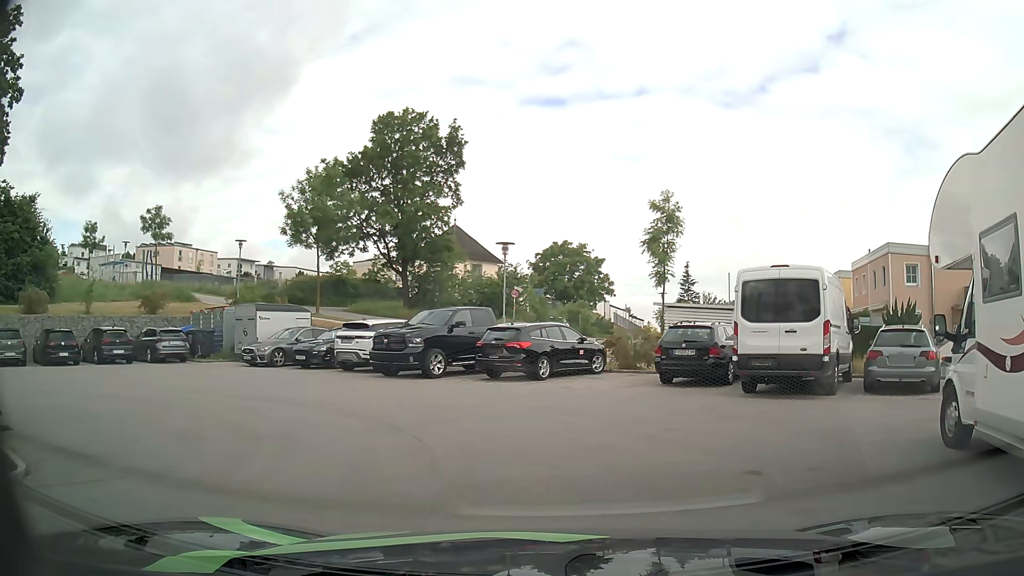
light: Day
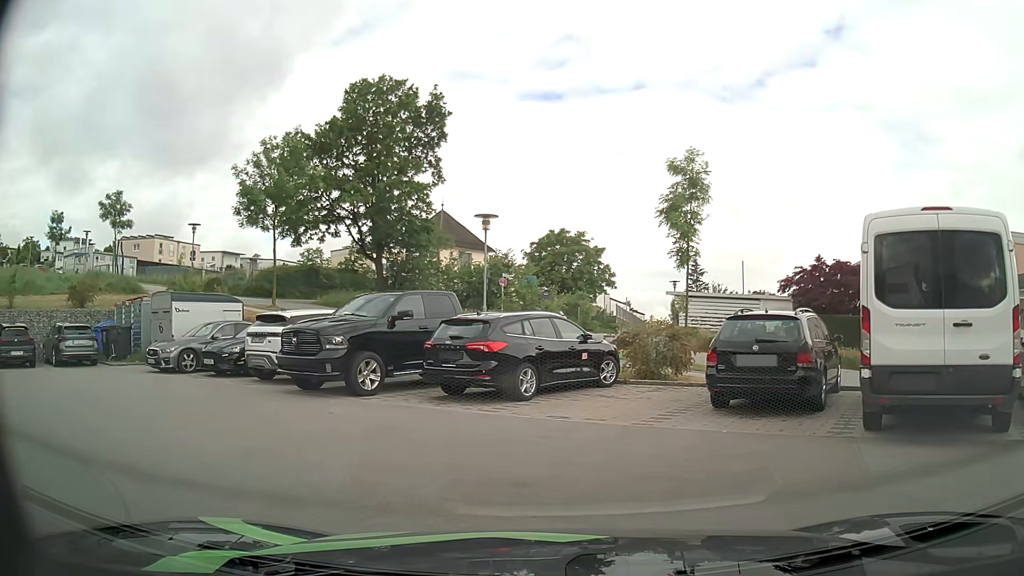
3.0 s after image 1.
(+0.1, +6.2) m; -2°
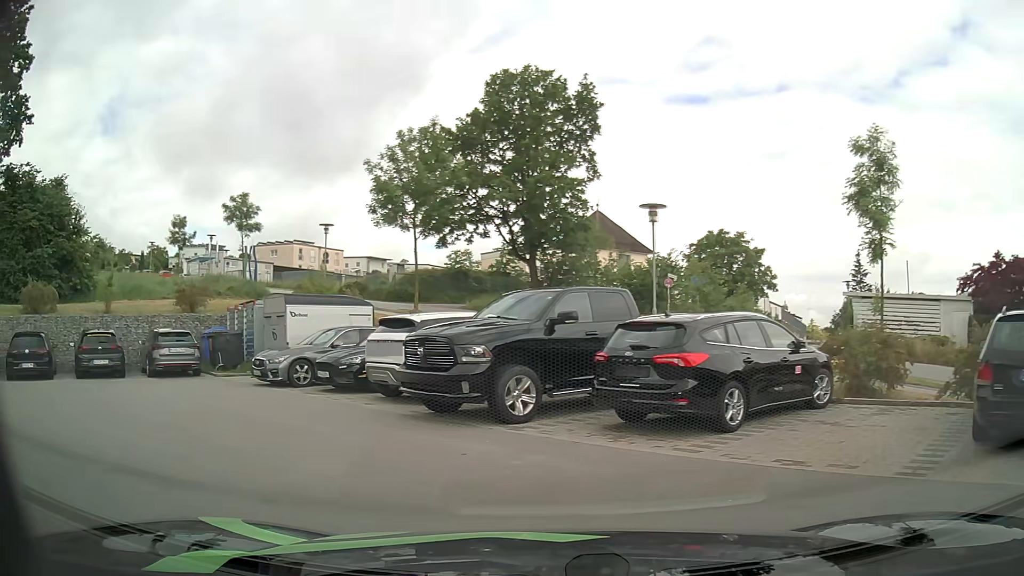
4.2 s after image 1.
(-0.2, +3.0) m; -13°
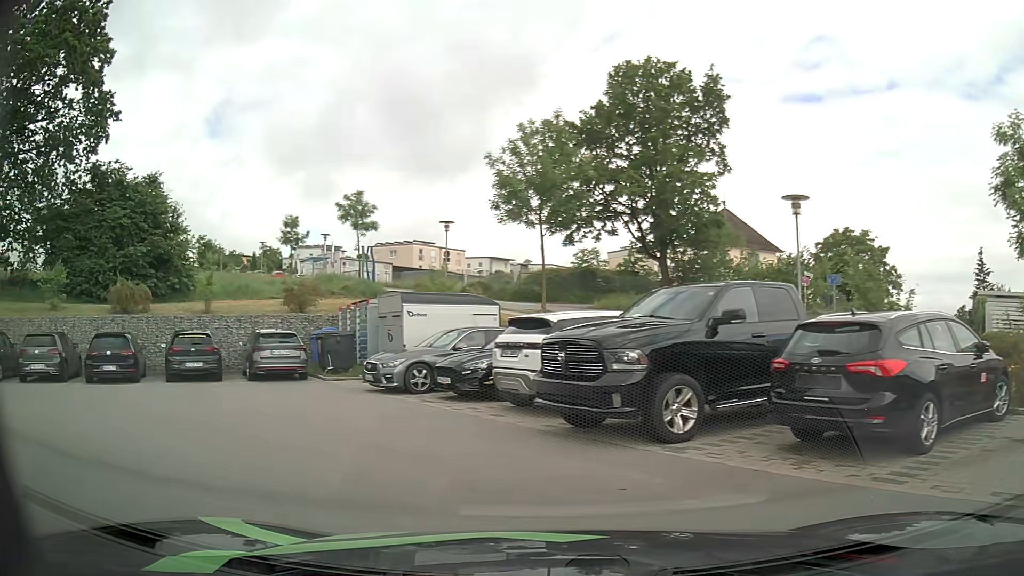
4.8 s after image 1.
(-0.1, +1.6) m; -10°
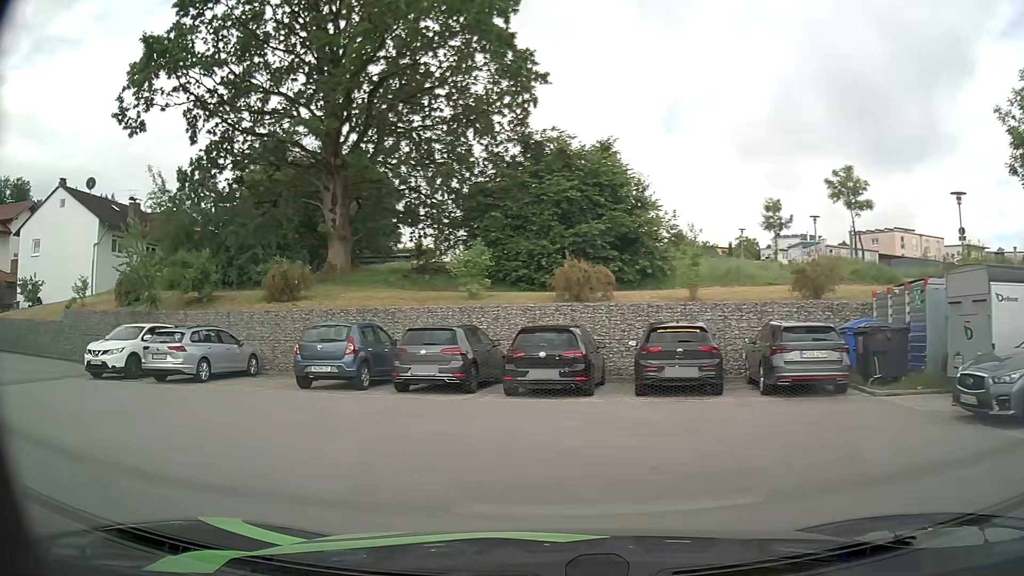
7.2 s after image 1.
(-2.1, +5.7) m; -40°
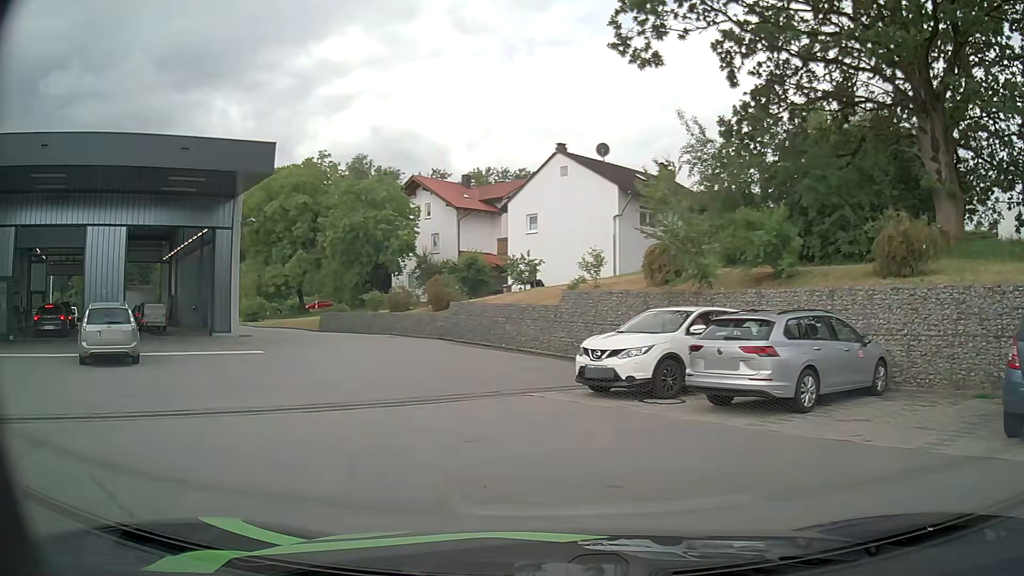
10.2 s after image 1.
(-3.4, +7.6) m; -47°
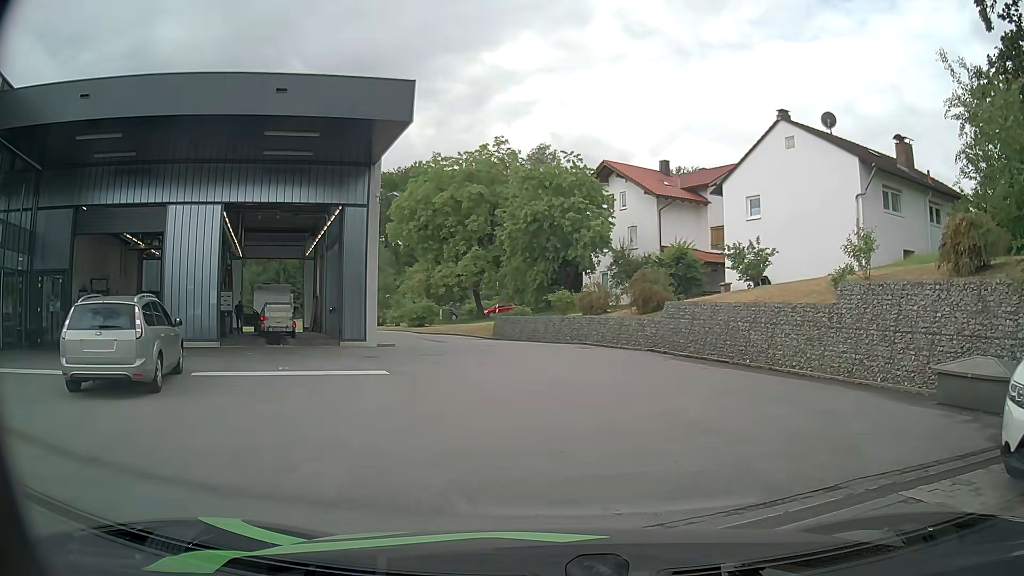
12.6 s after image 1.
(-1.3, +7.1) m; -16°
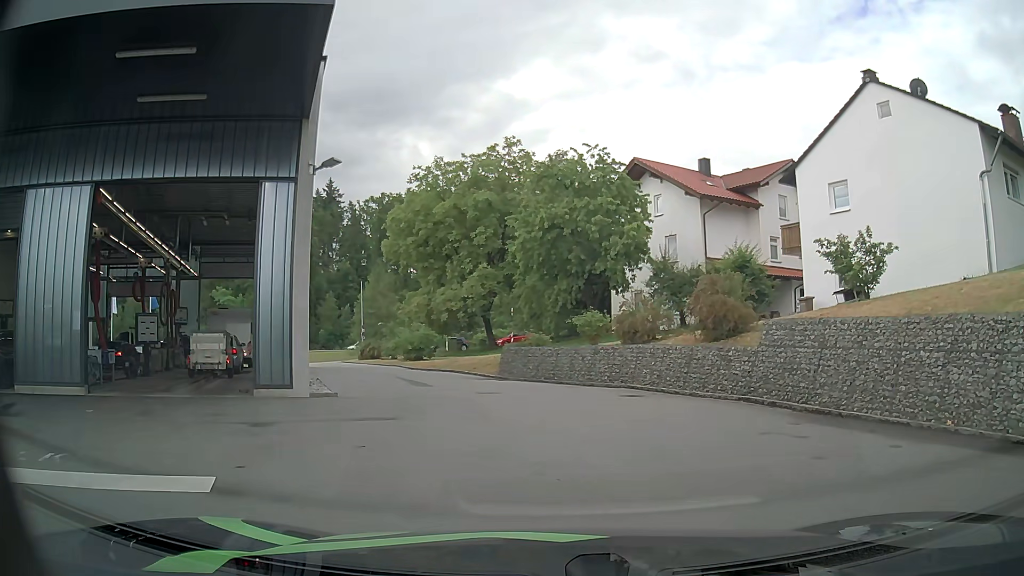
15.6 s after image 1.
(0.0, +8.2) m; -1°
